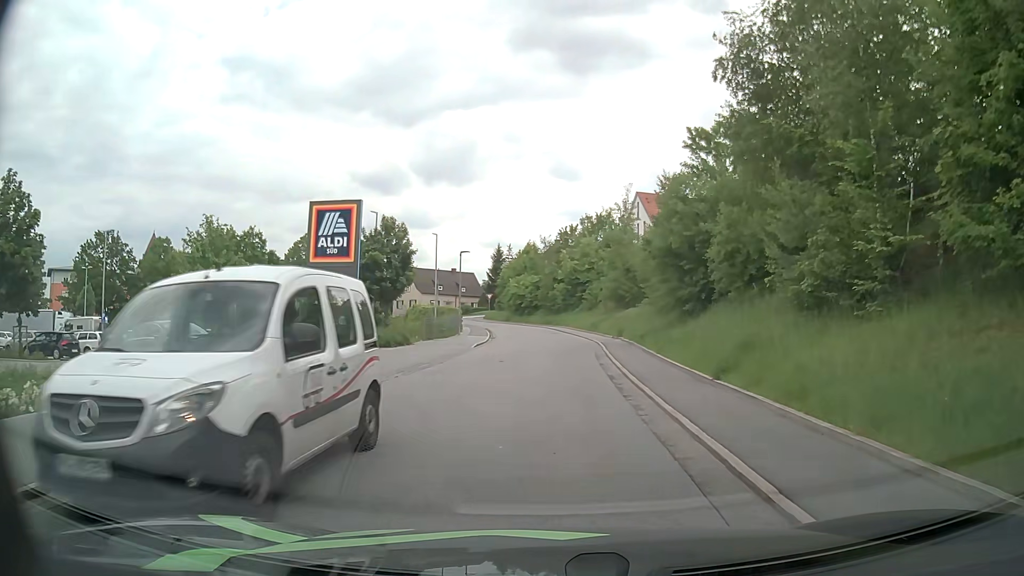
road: residential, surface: asphalt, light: Day
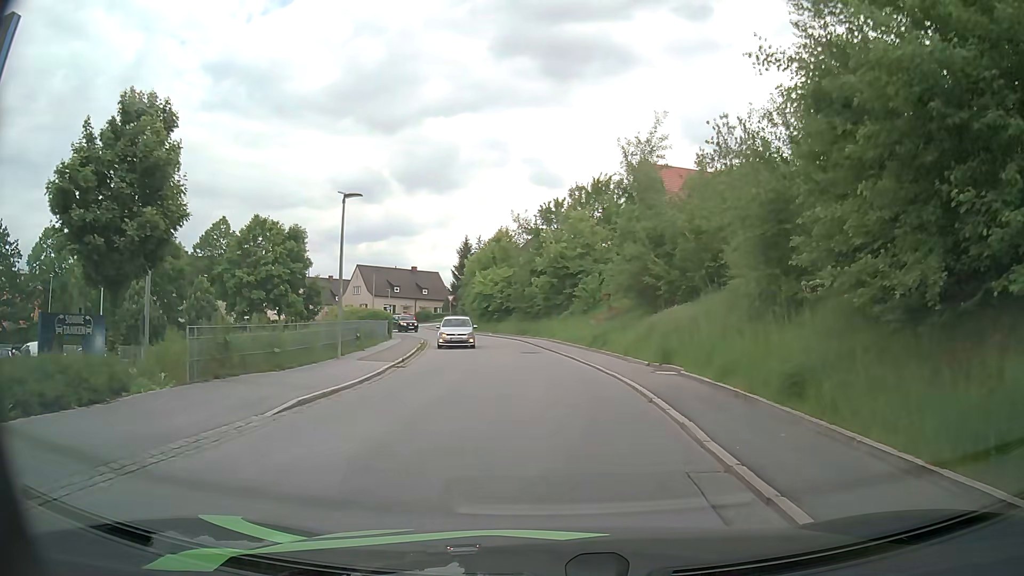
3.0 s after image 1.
(+0.3, +20.5) m; +1°
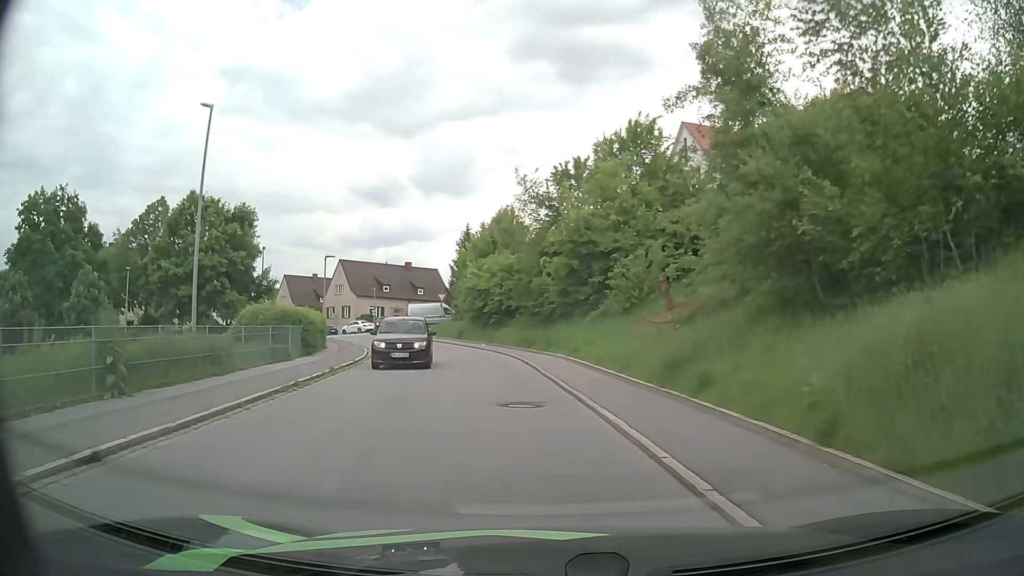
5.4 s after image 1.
(+0.1, +15.8) m; -1°
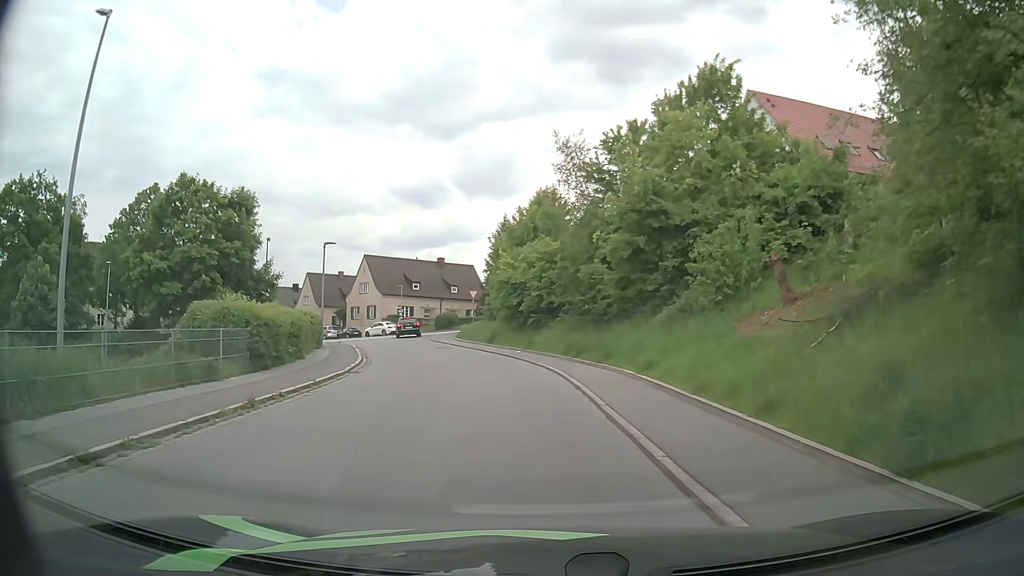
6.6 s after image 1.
(-0.3, +7.7) m; -4°
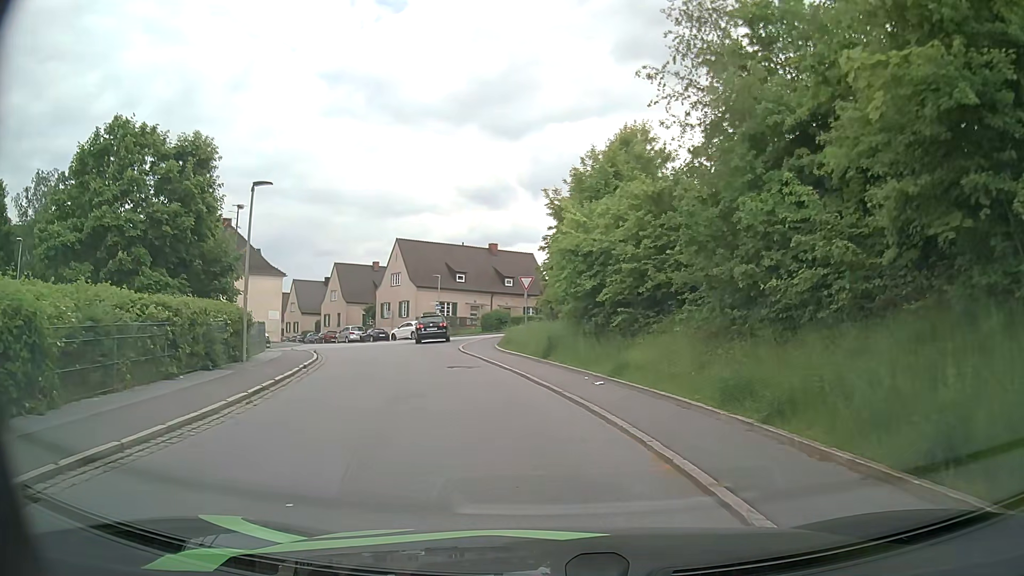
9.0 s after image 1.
(-0.8, +15.1) m; -6°
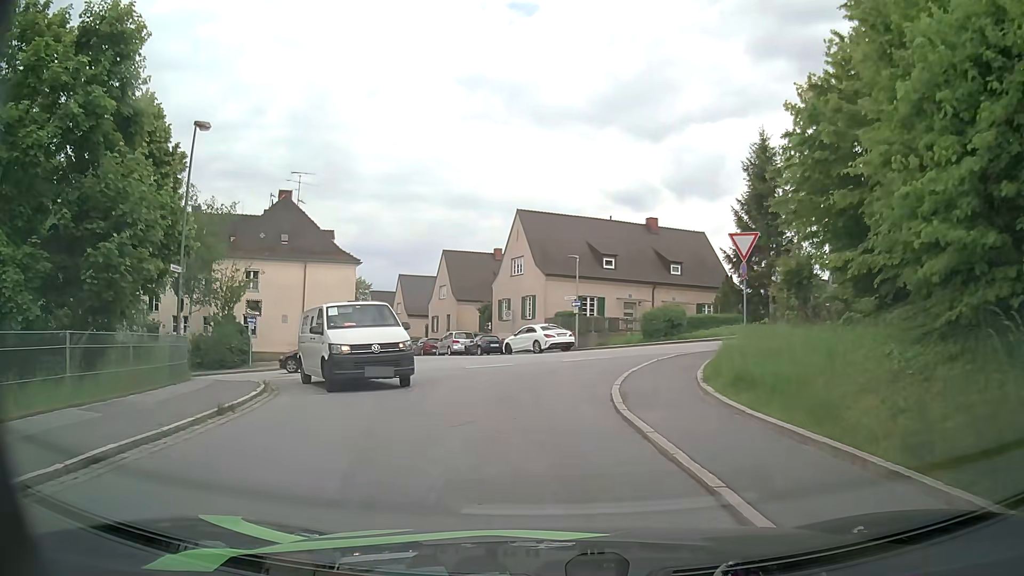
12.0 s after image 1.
(-1.8, +17.7) m; -12°
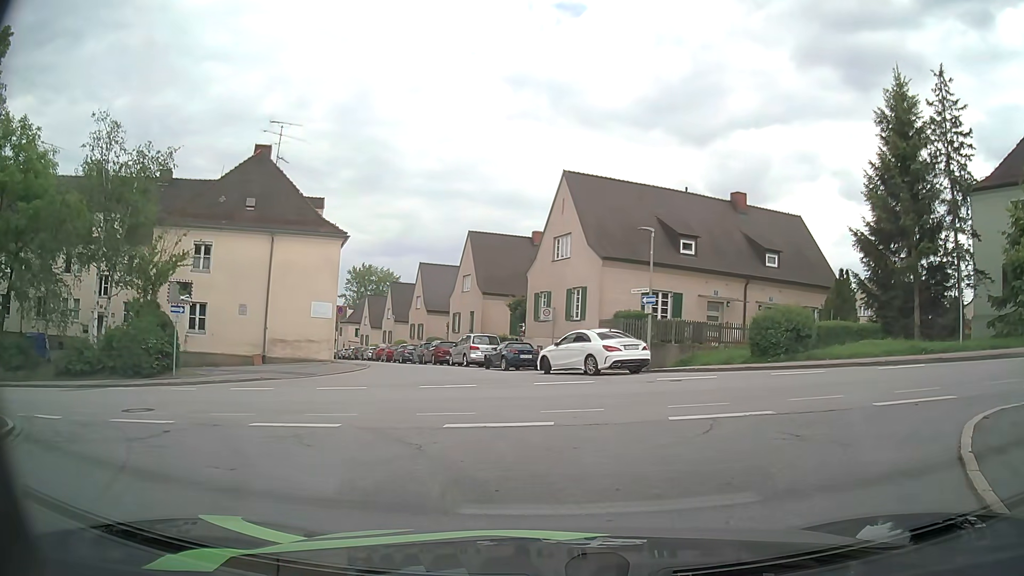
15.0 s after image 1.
(-0.6, +11.5) m; -4°
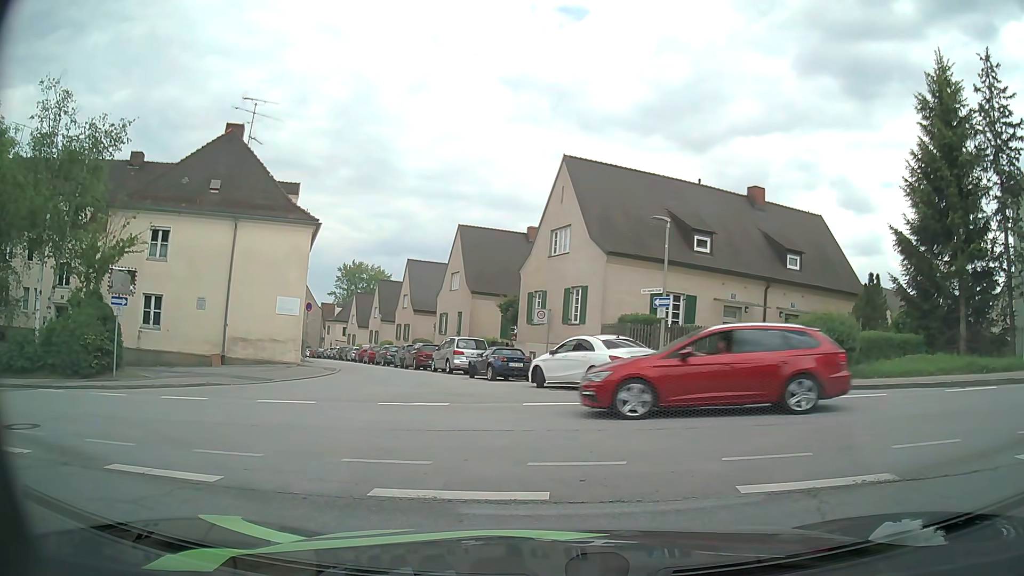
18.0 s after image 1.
(0.0, +3.5) m; -2°
(+5, +8) (+15, +9) (+25, +7) (+35, +4) (+44, +1) (+53, -3) (+62, -8) (+71, -13) (+79, -19) (+87, -24) m
